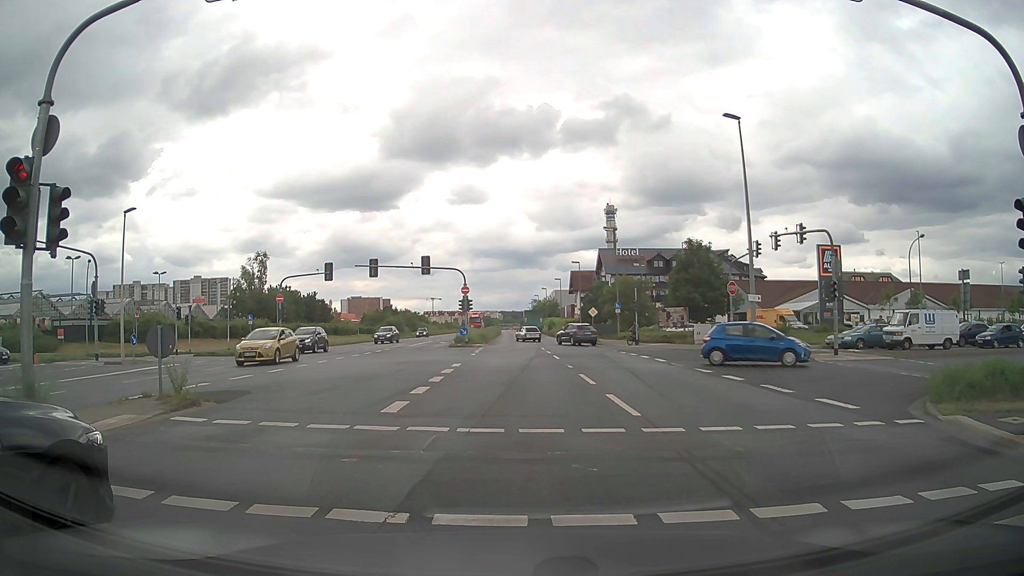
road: primary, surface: asphalt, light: Day
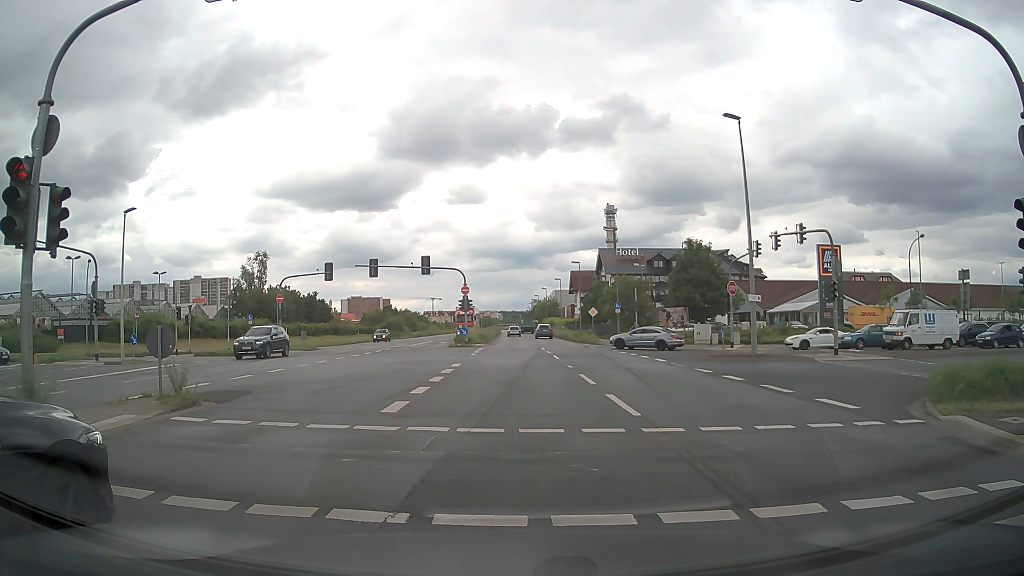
(0.0, 0.0) m; 0°
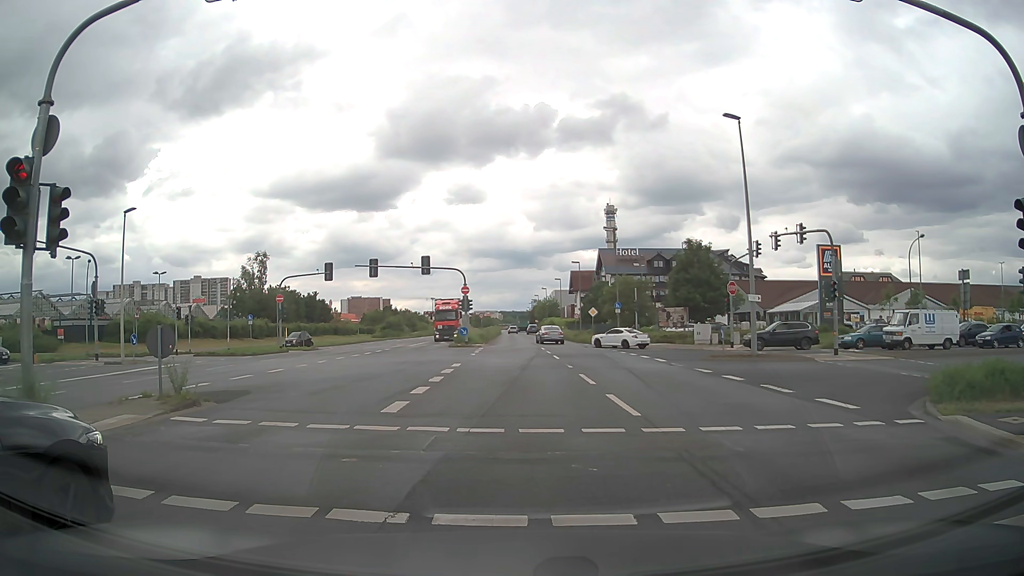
(0.0, 0.0) m; 0°
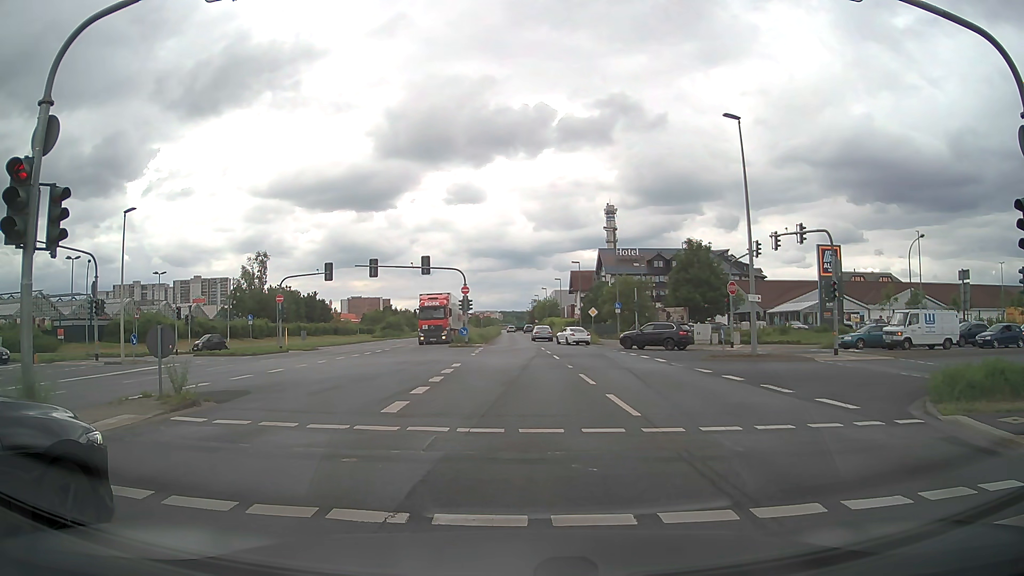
(0.0, 0.0) m; 0°
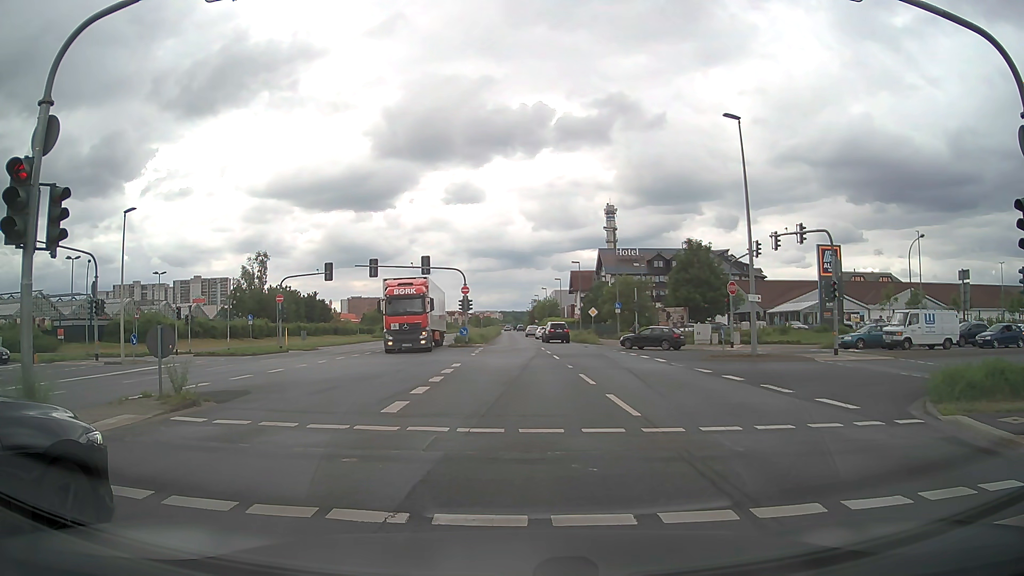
(0.0, 0.0) m; 0°
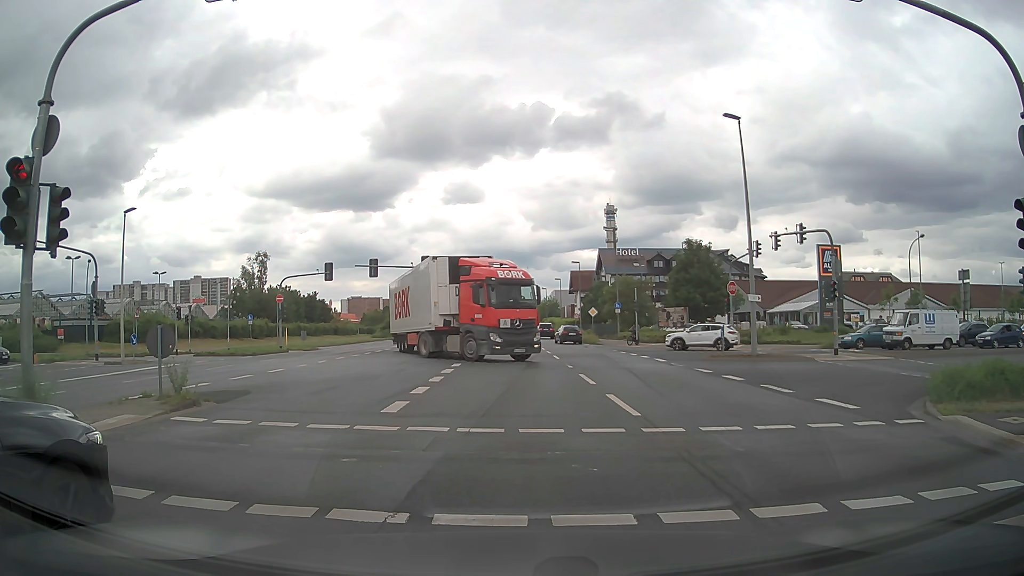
(0.0, 0.0) m; 0°
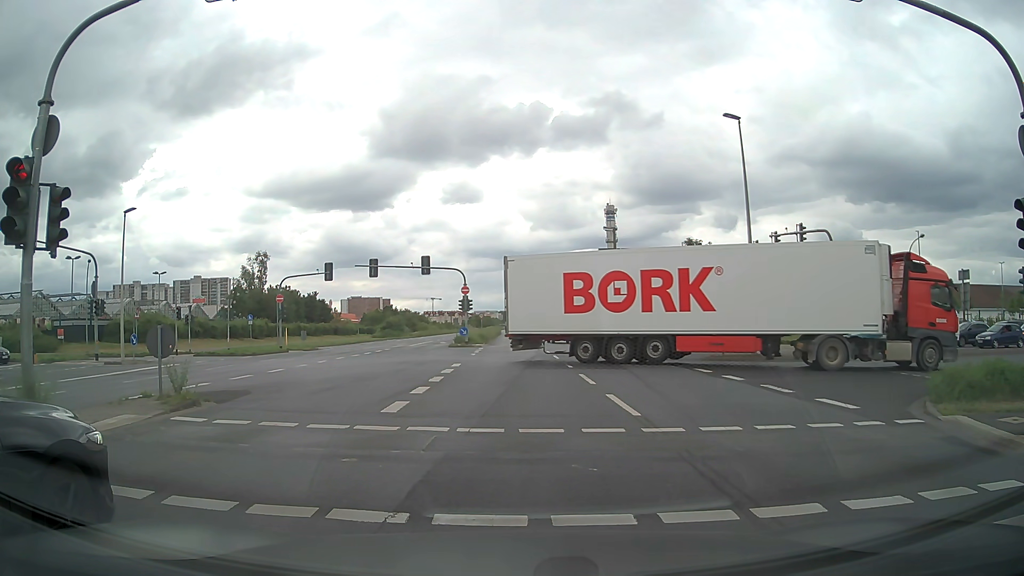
(0.0, 0.0) m; 0°
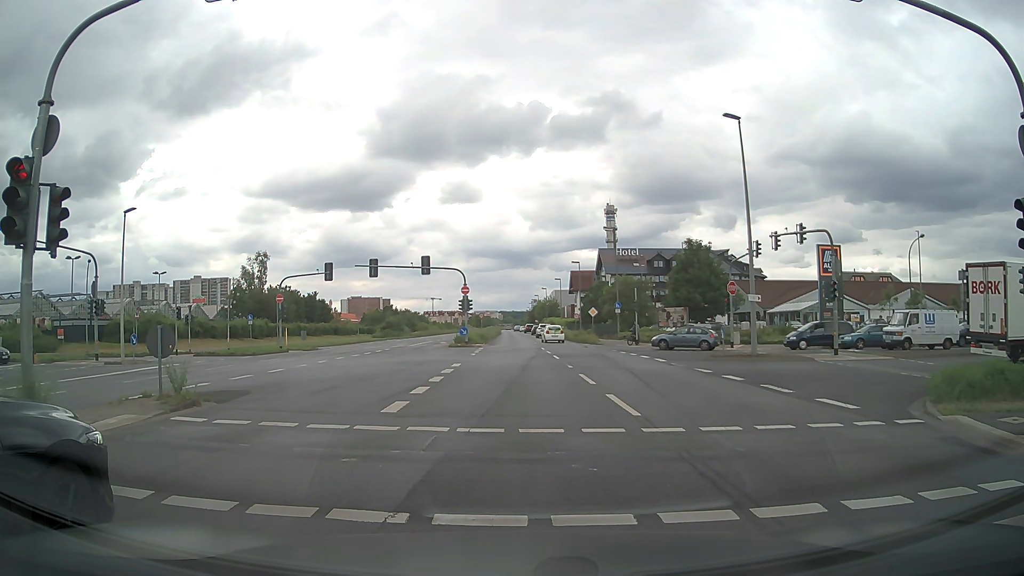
(0.0, 0.0) m; 0°
(0, +10) (0, +20) (0, +30) (0, +40) (0, +50) (0, +60) (0, +70) (0, +80) (-1, +90) (-1, +100) m
